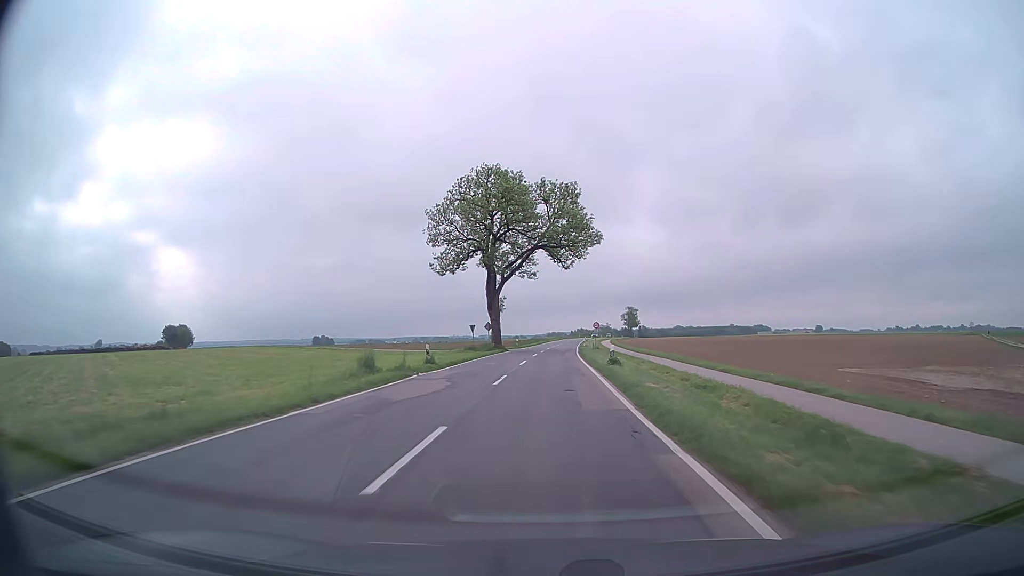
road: tertiary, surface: asphalt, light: Day
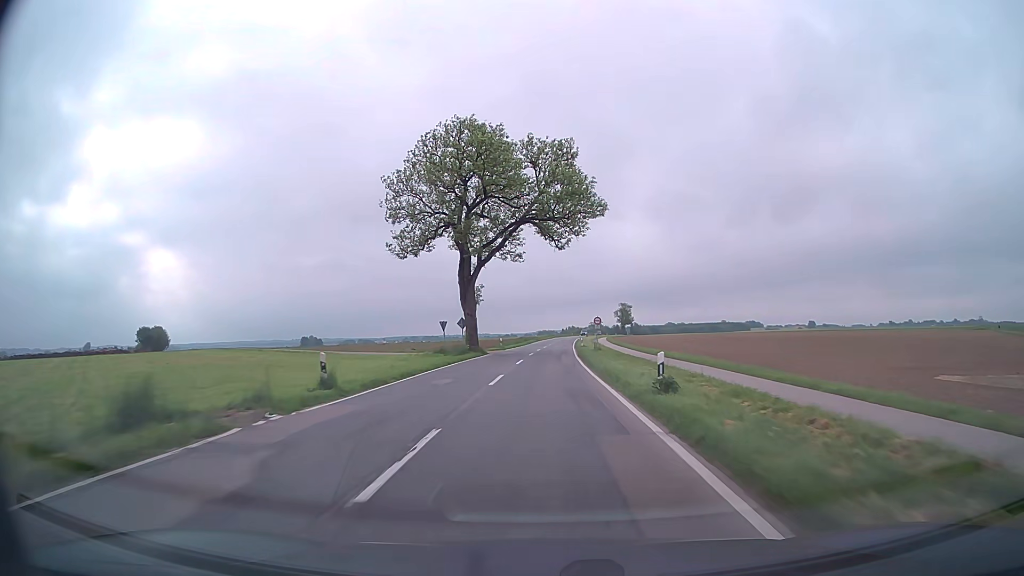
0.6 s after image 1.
(+0.1, +12.5) m; +1°
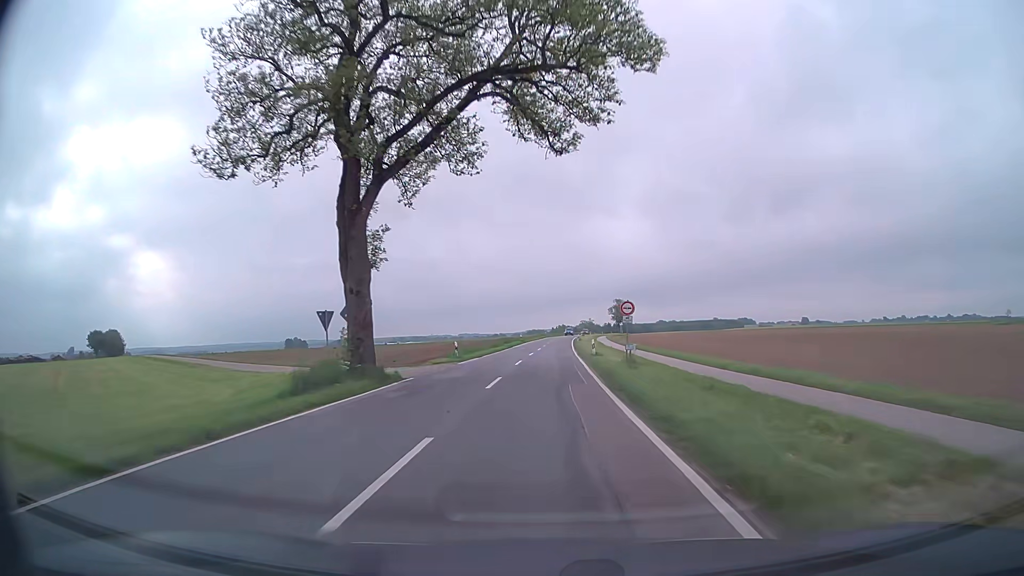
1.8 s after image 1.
(+0.2, +24.9) m; +1°
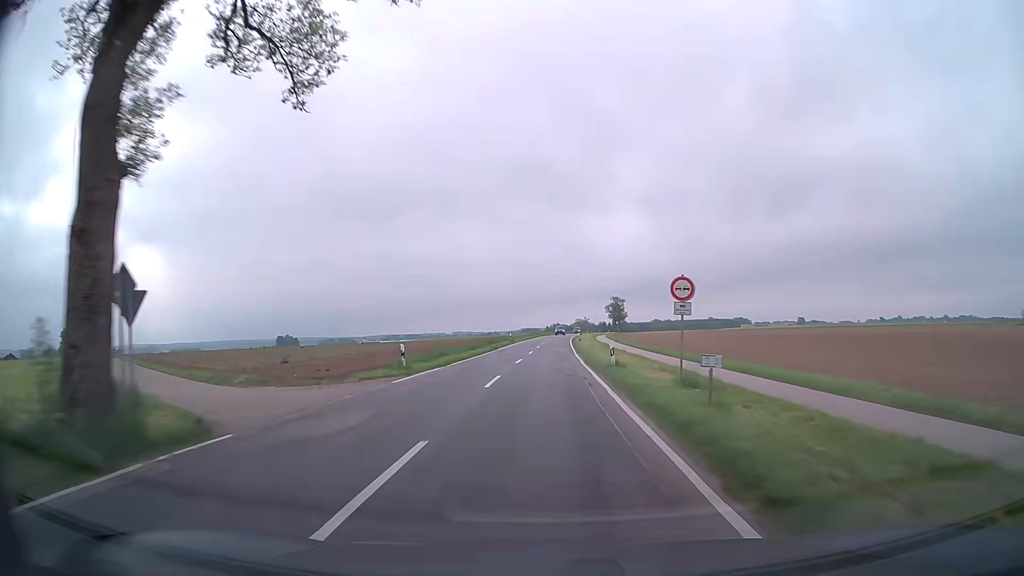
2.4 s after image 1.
(0.0, +12.3) m; +1°
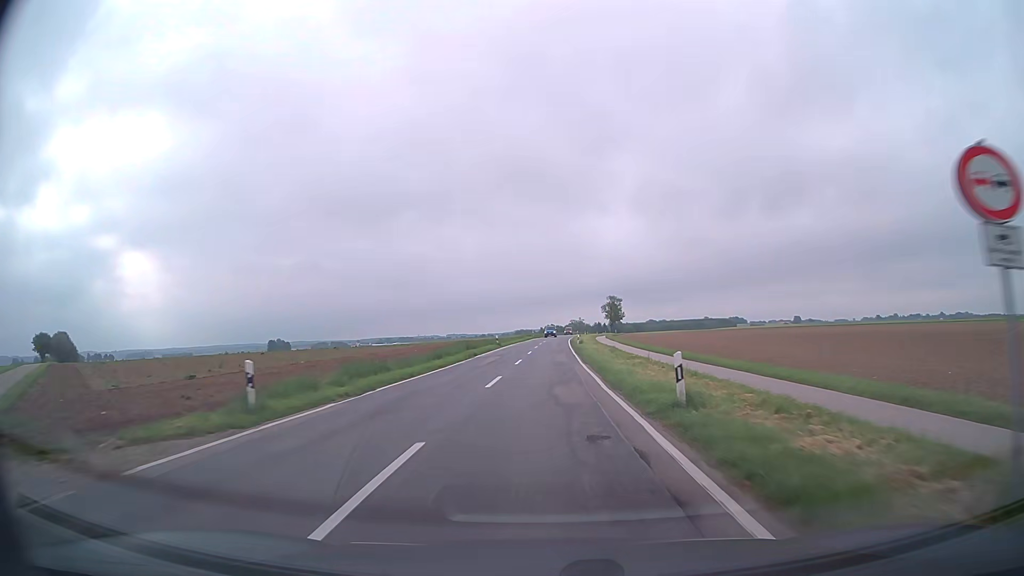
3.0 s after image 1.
(0.0, +12.2) m; 0°
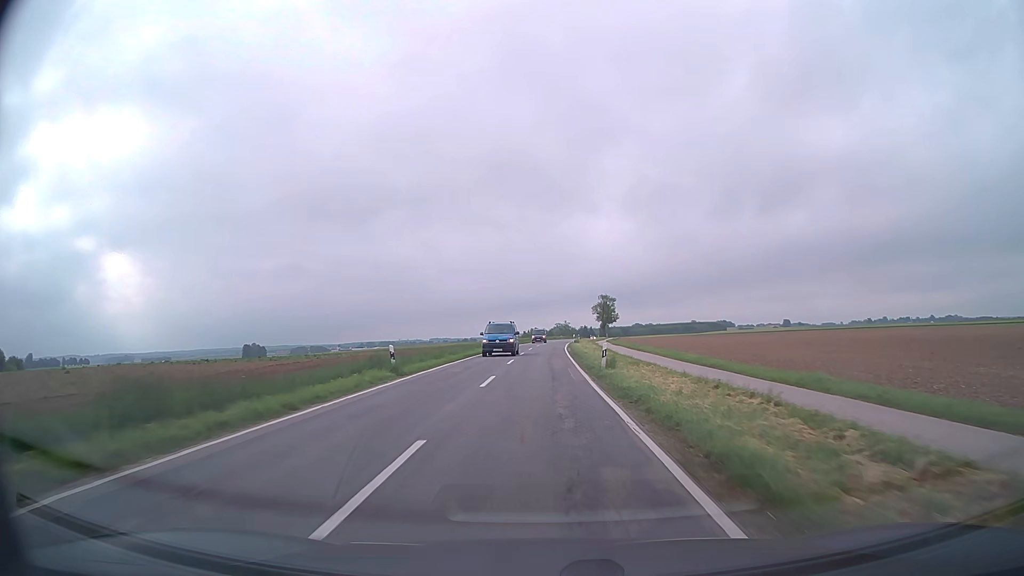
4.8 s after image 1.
(+0.5, +36.1) m; +1°
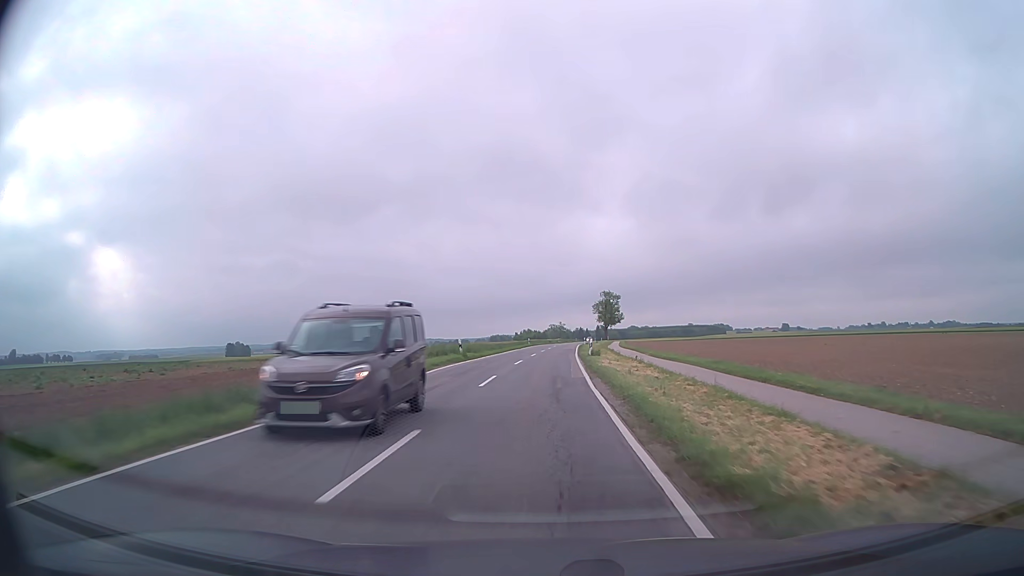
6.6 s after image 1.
(+0.3, +35.2) m; 0°
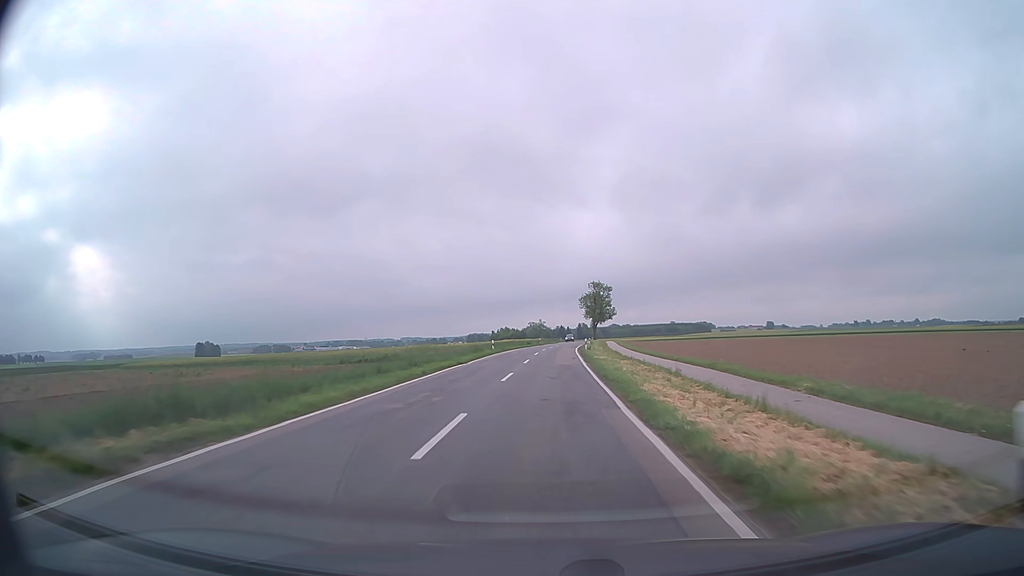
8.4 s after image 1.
(+0.4, +34.3) m; +2°
